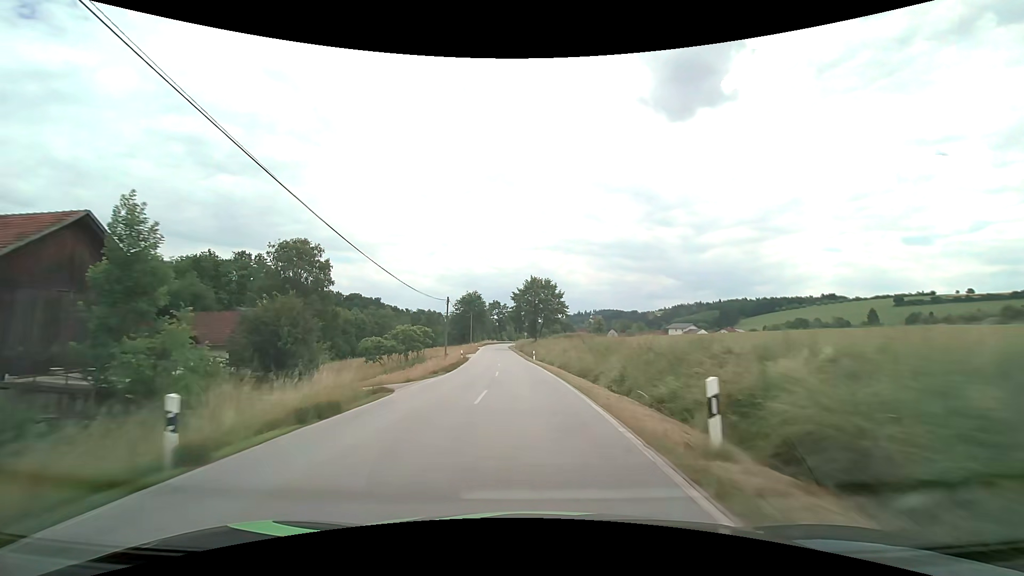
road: secondary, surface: asphalt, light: Day
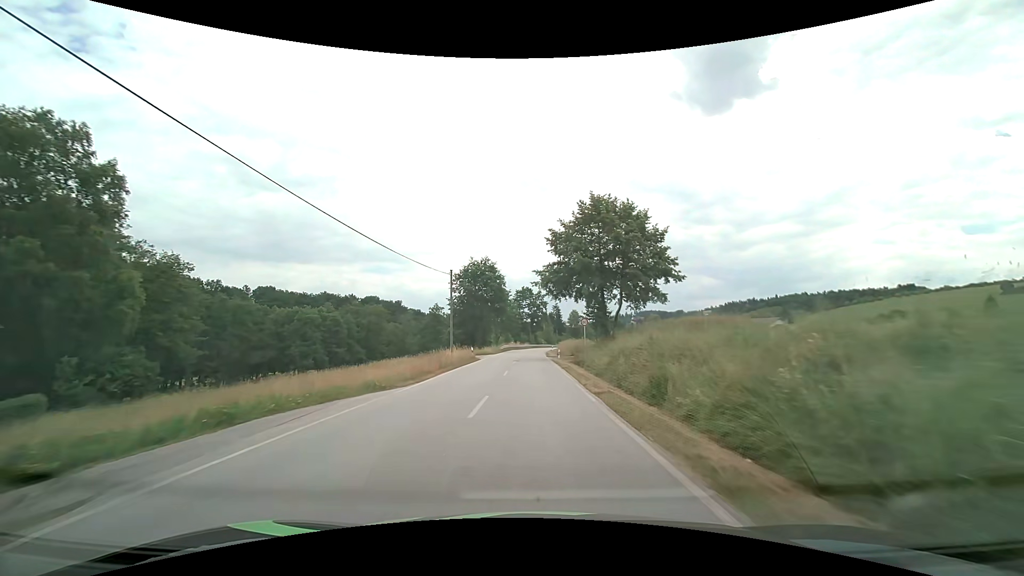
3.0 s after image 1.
(-2.1, +51.0) m; -4°
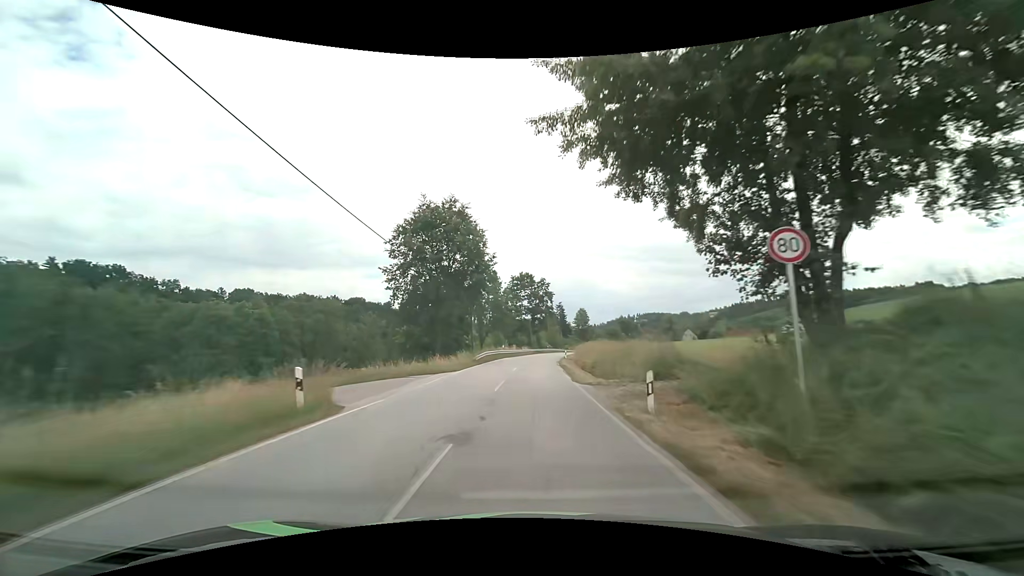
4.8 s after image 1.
(-0.2, +30.3) m; -1°
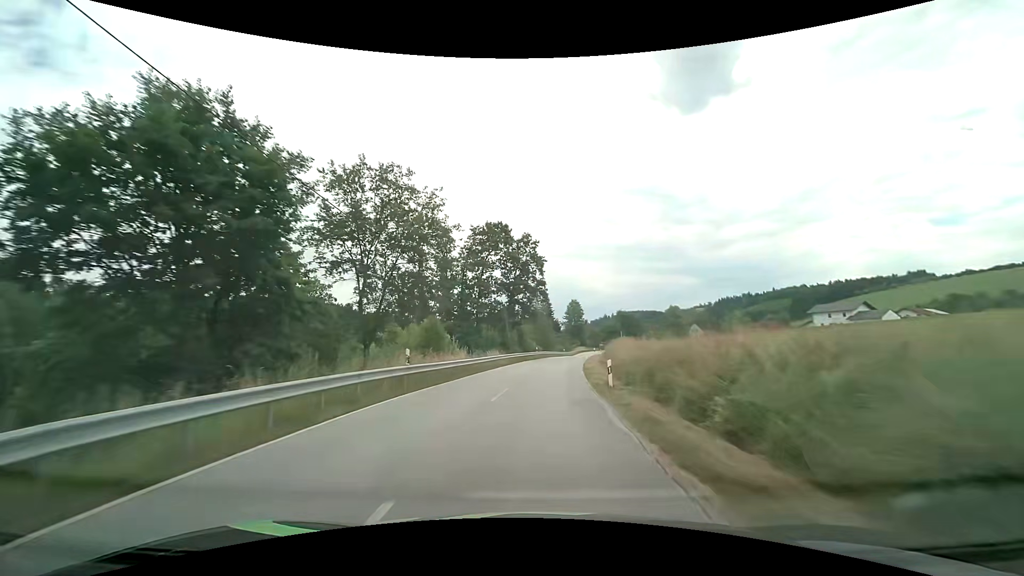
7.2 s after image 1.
(+0.6, +38.2) m; +2°
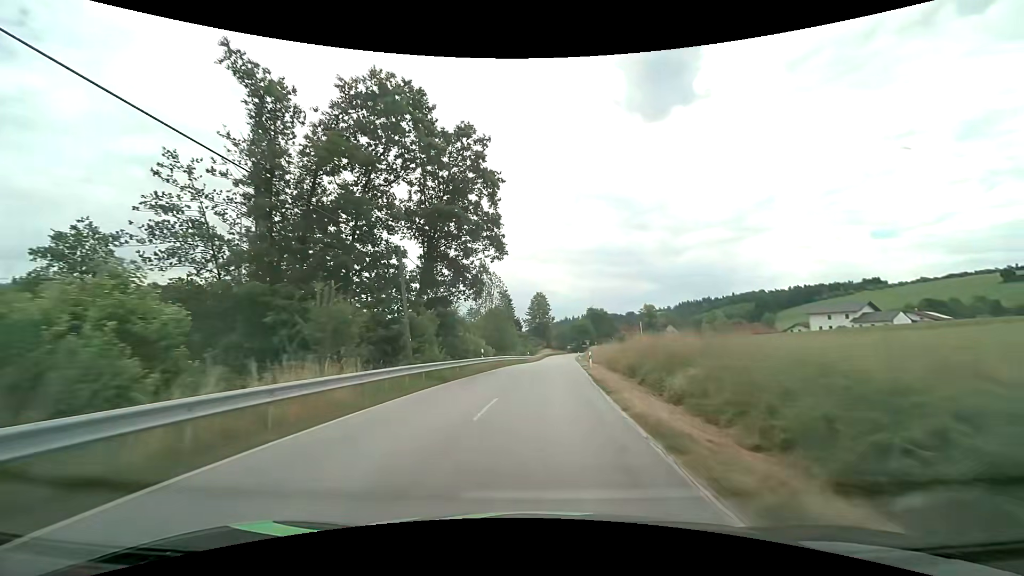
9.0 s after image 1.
(+0.9, +27.9) m; +4°
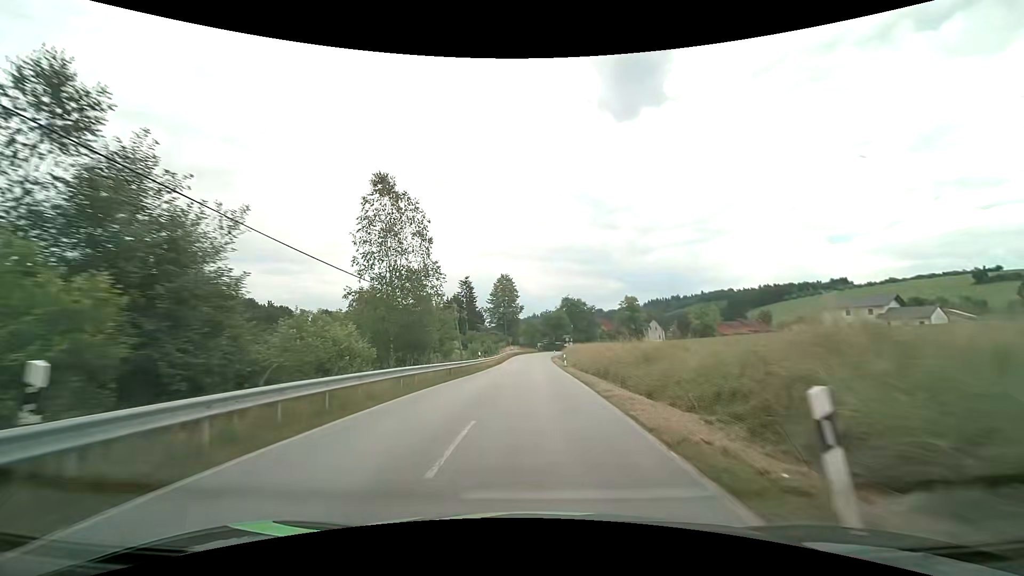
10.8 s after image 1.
(+1.1, +27.6) m; +4°
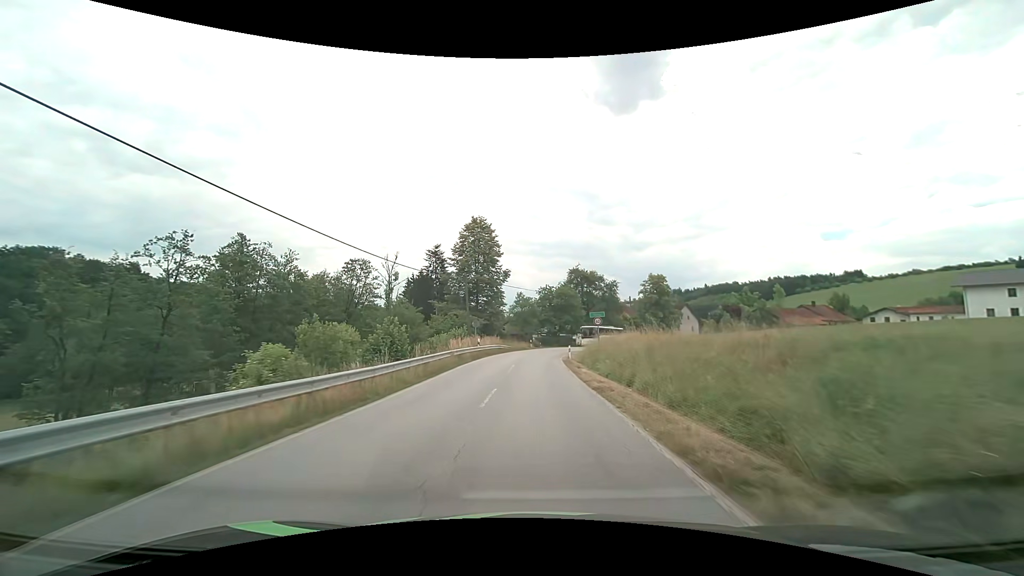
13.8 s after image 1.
(+0.5, +42.6) m; +1°
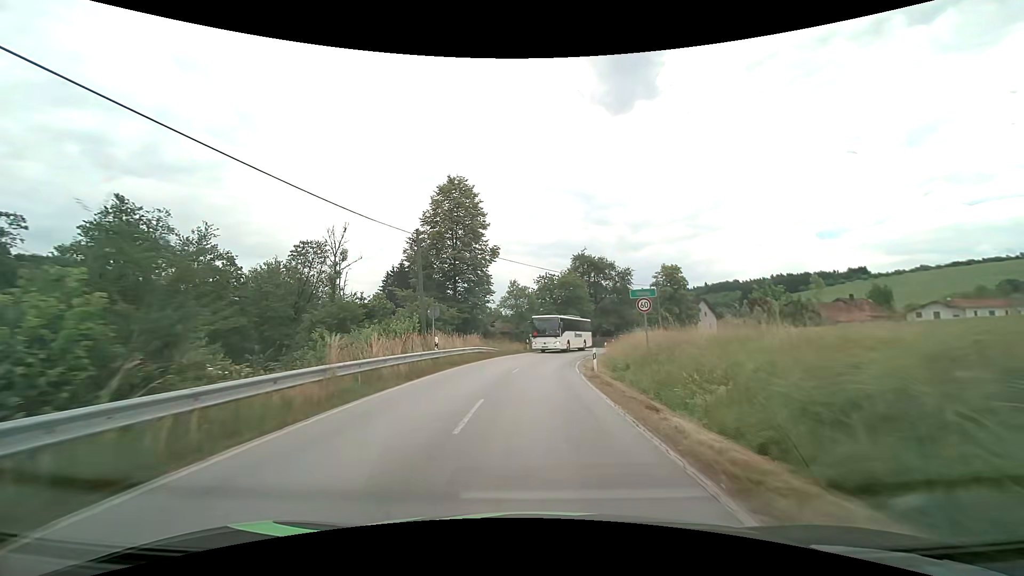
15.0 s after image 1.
(0.0, +15.6) m; +1°
(0, +10) (0, +20) (+1, +30) (+3, +40) (+6, +49) (+9, +59) (+14, +67) (+19, +76) (+25, +84) (+31, +92) m
